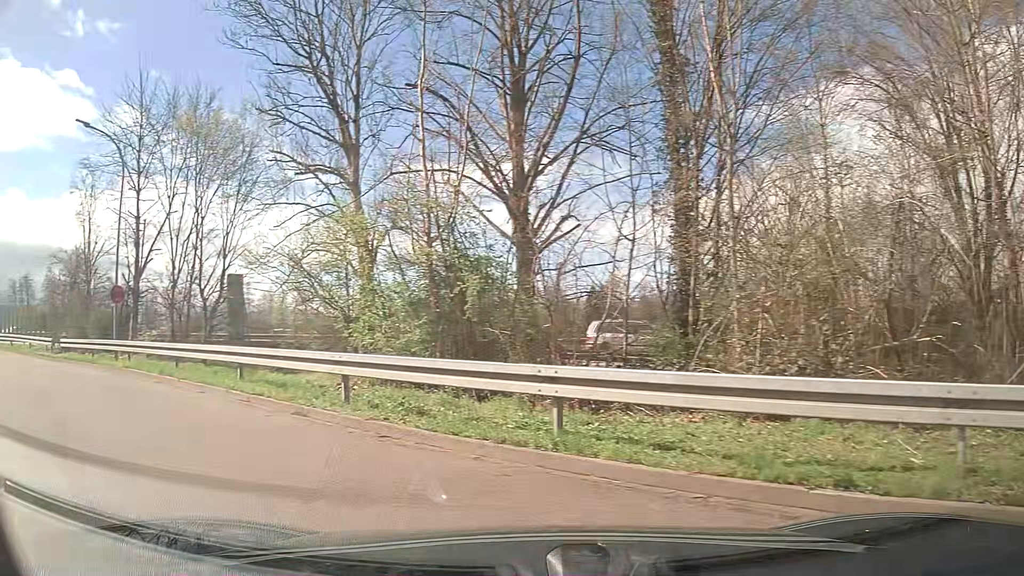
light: Day
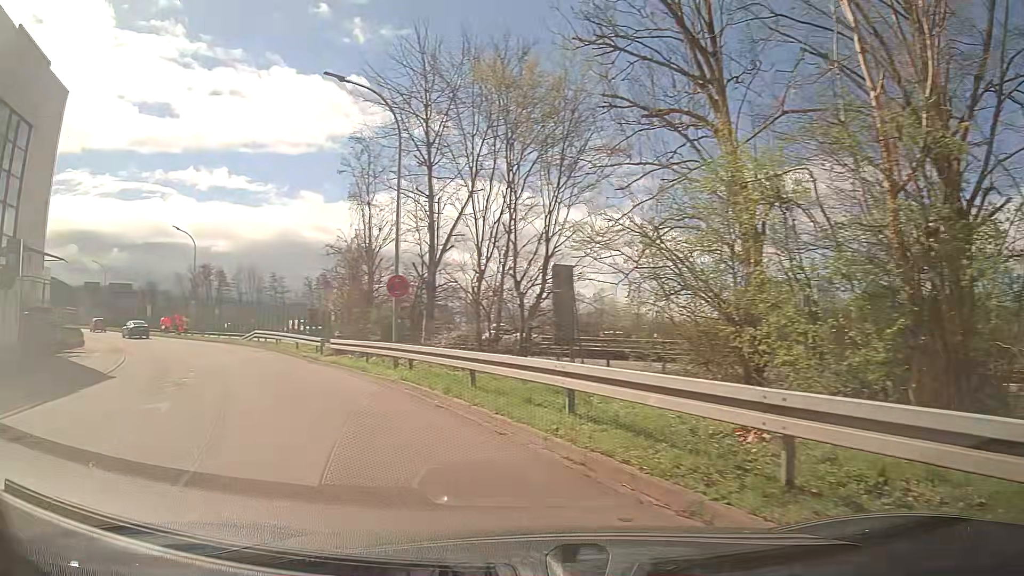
(-1.4, +5.1) m; -29°
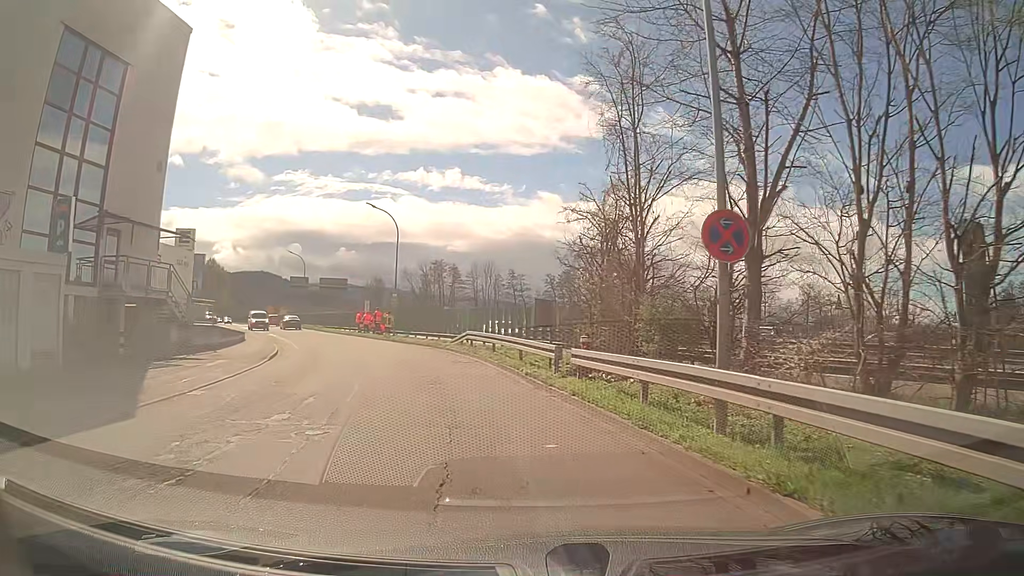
(-1.9, +10.0) m; -18°
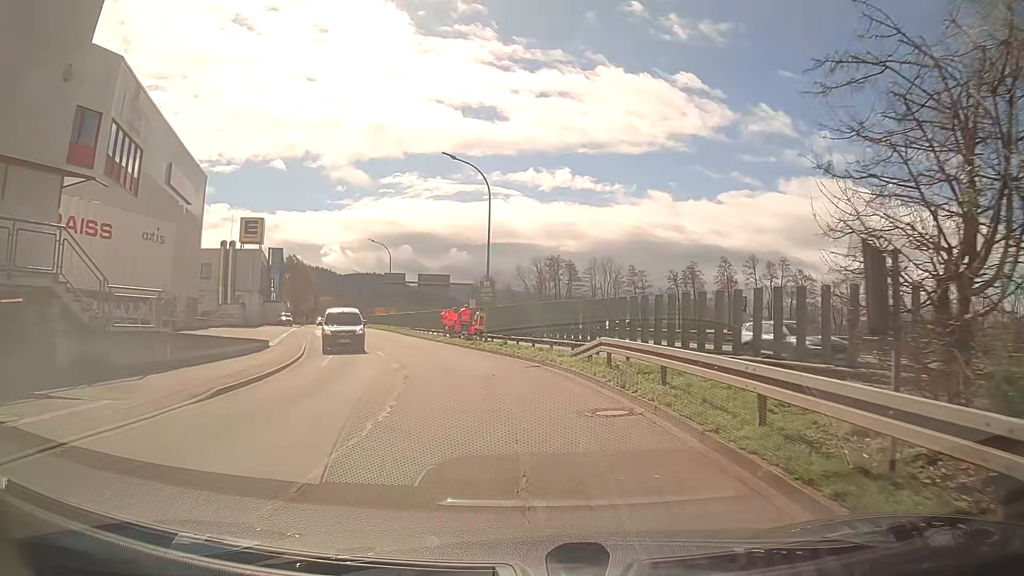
(-1.5, +12.7) m; -12°
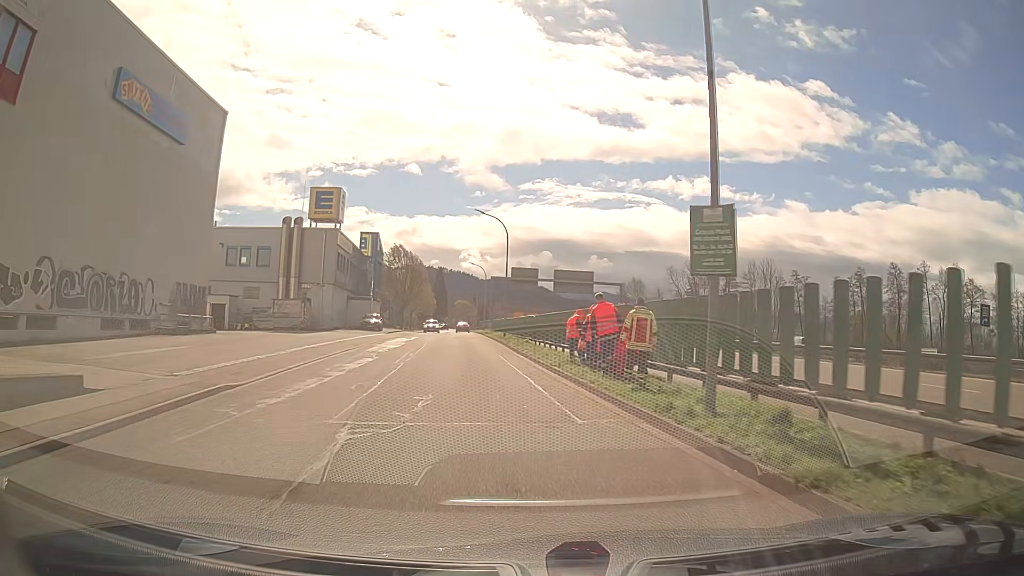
(-1.6, +19.5) m; -12°
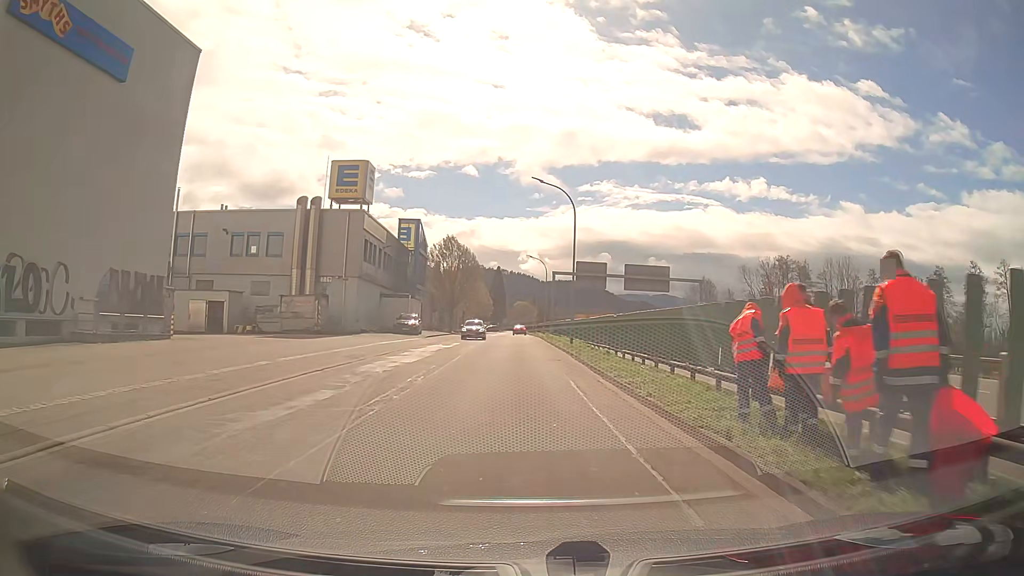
(-0.4, +10.6) m; -4°
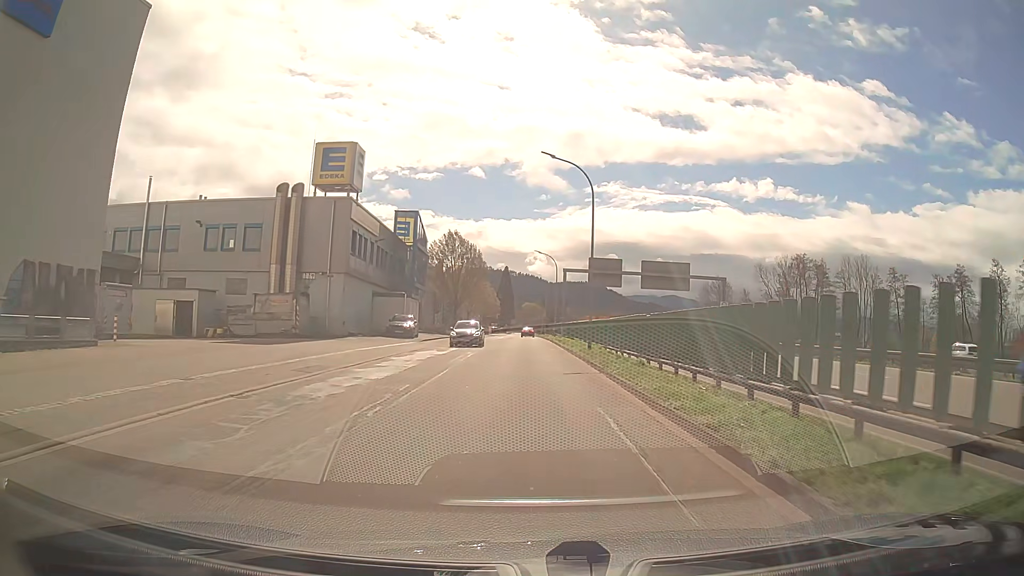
(-0.1, +5.5) m; -1°
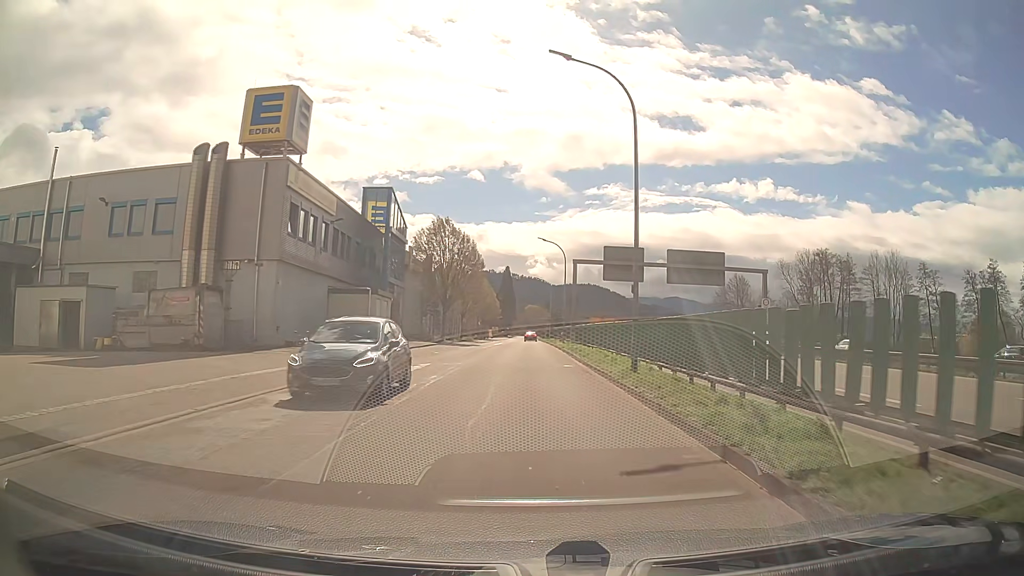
(0.0, +11.5) m; 0°
(0, +10) (0, +20) (0, +30) (0, +40) (0, +50) (0, +60) (0, +70) (0, +80) (0, +90) (0, +100) m
